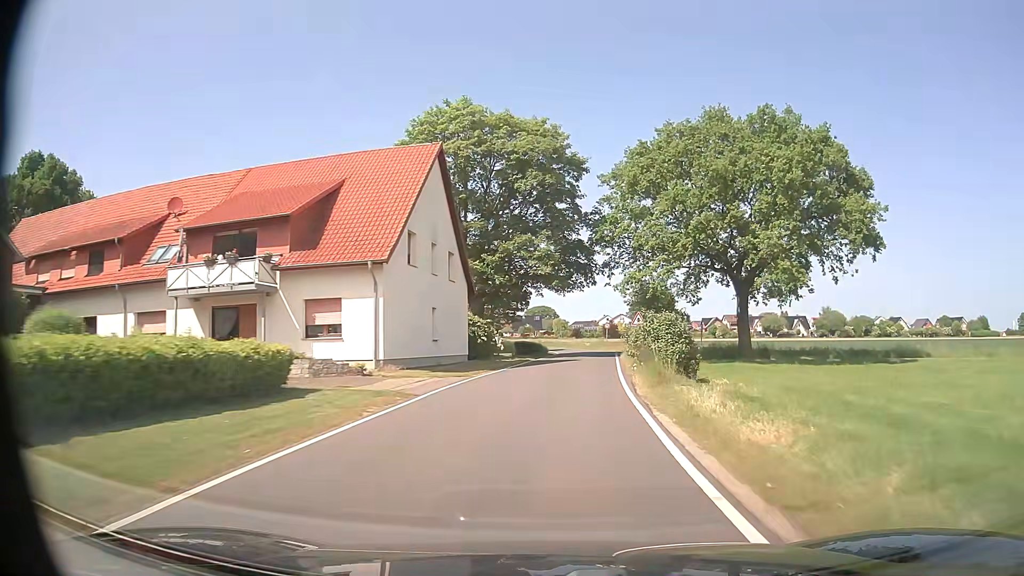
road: unclassified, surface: asphalt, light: Day
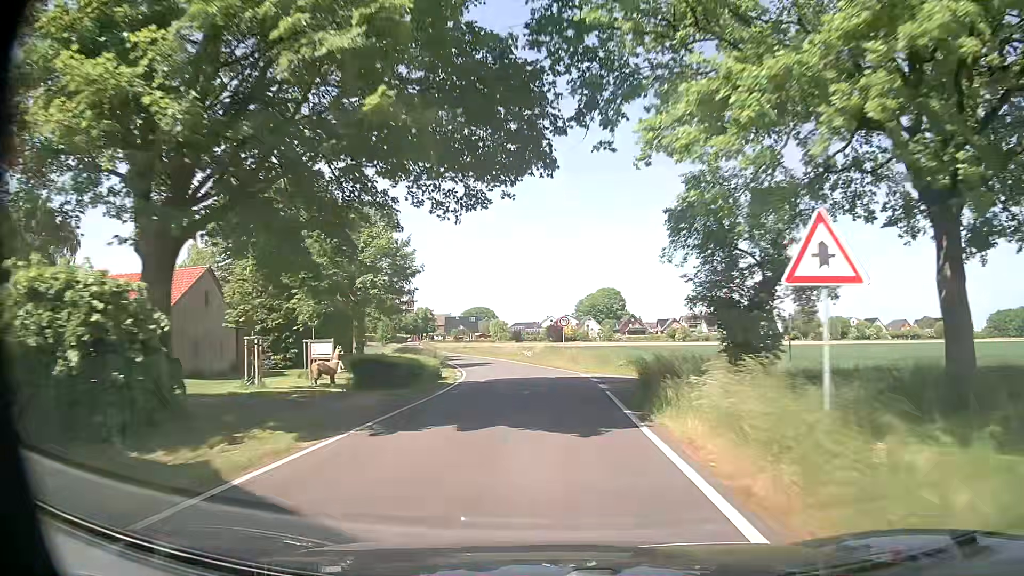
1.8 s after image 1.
(+1.9, +31.6) m; +5°
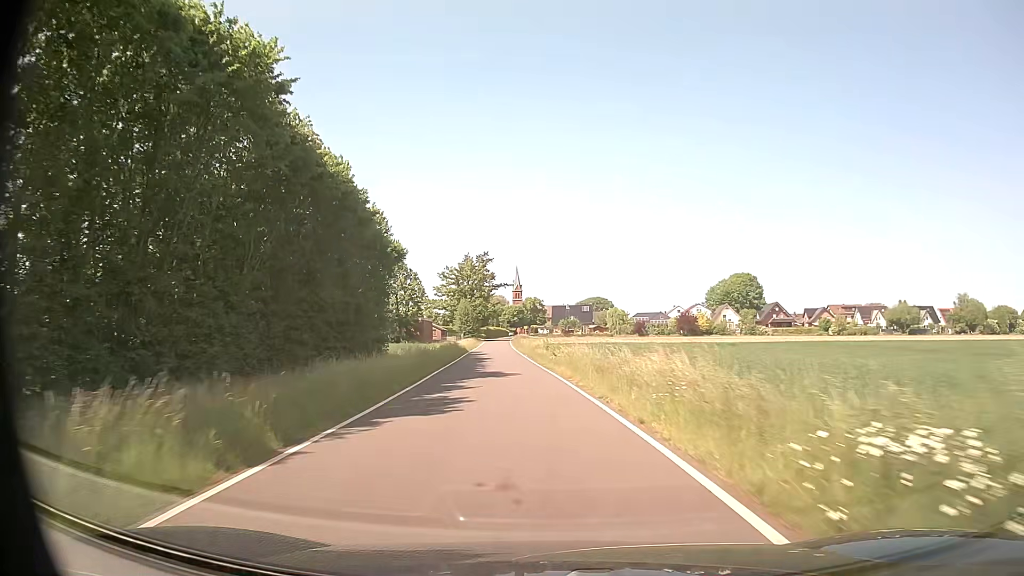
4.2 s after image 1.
(-2.7, +43.4) m; -10°
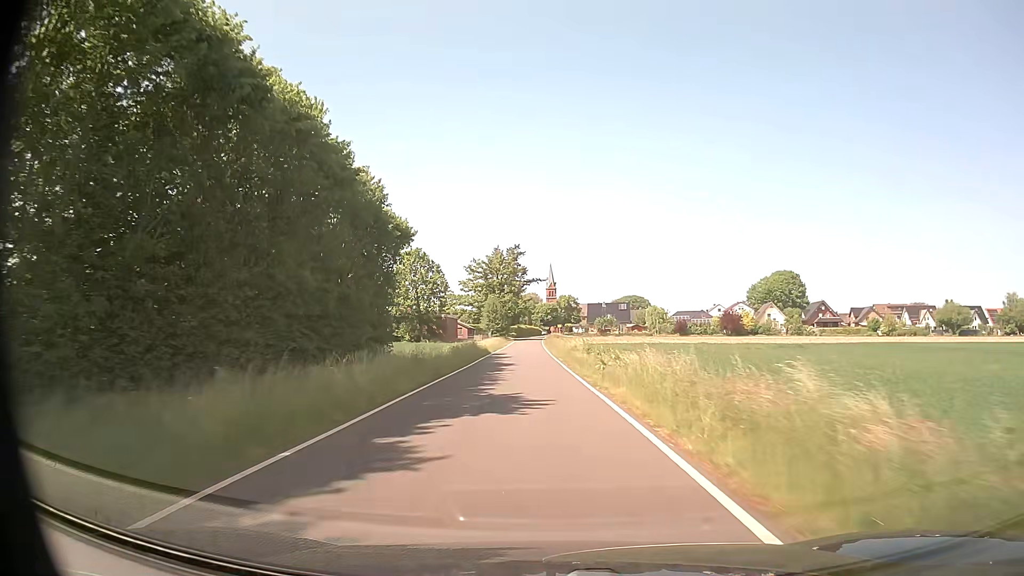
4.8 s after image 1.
(-0.3, +11.2) m; -3°
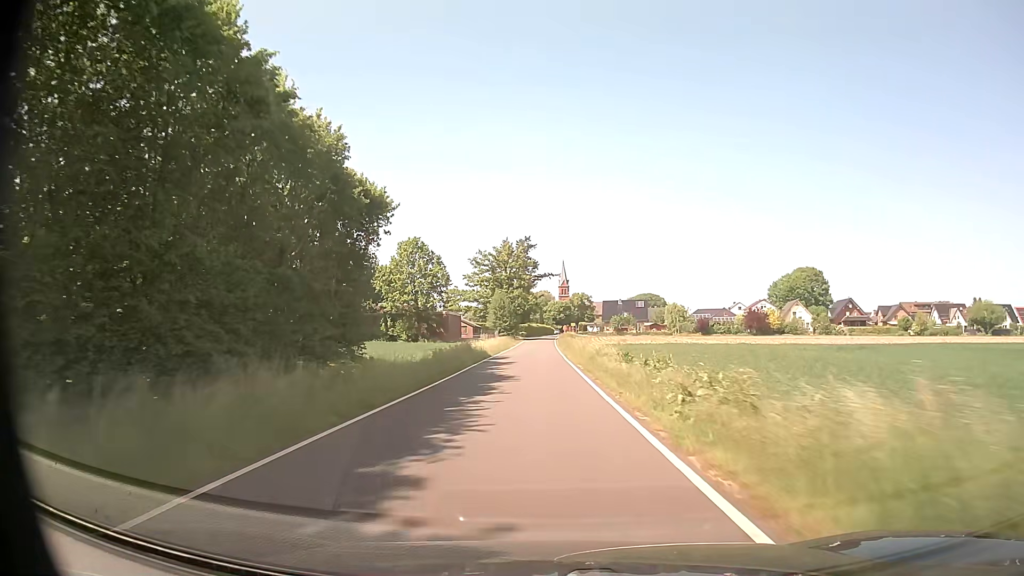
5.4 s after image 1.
(-0.1, +11.3) m; -1°
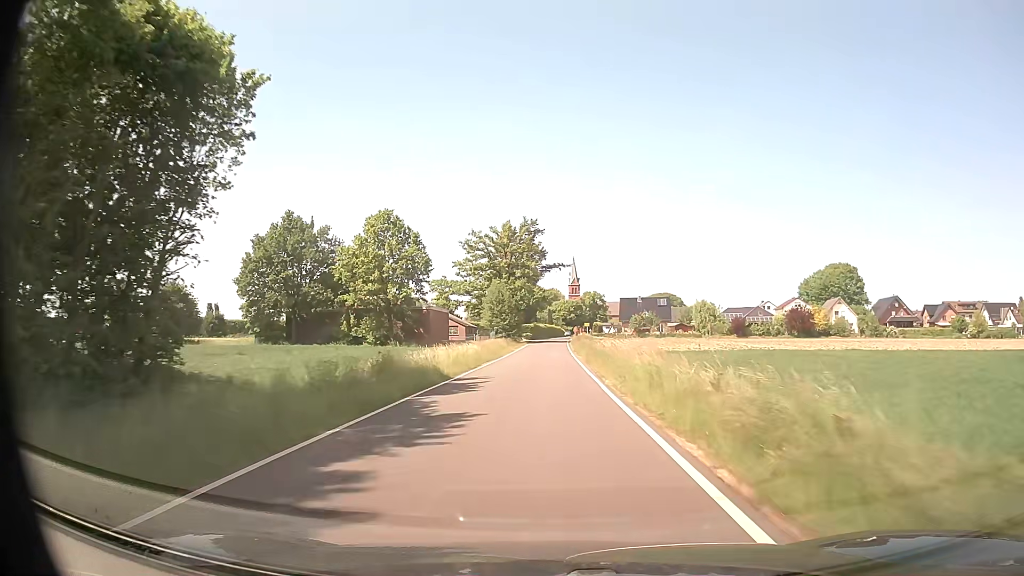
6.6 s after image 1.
(-0.2, +22.8) m; -1°
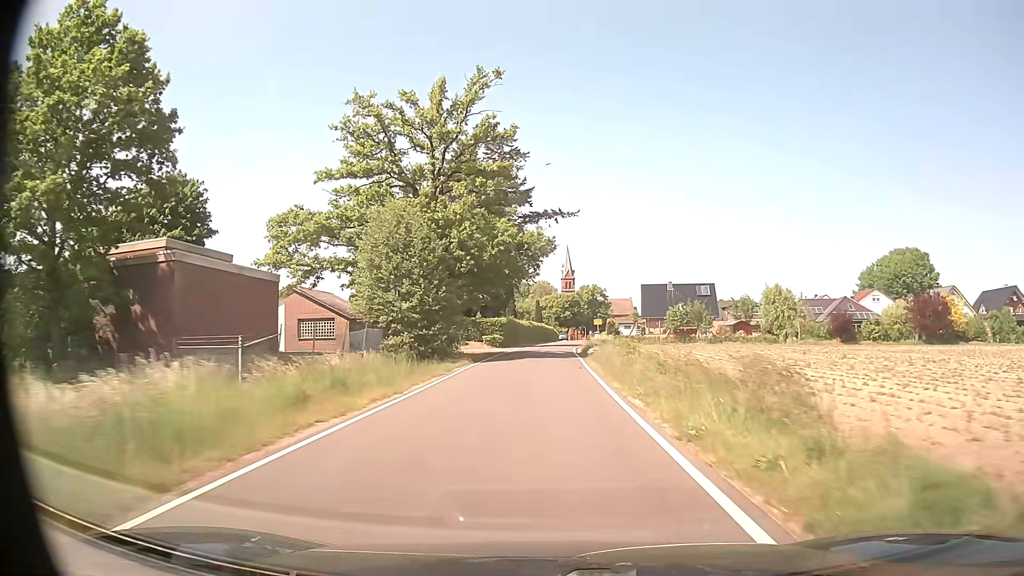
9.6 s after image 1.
(+0.2, +53.0) m; +1°
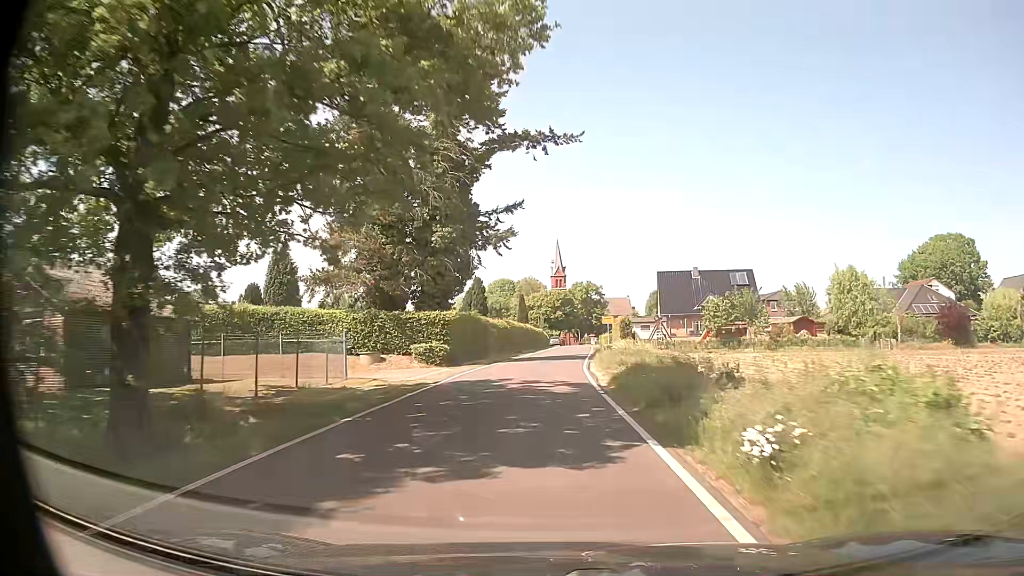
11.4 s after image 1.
(+0.3, +27.2) m; +1°
(0, +10) (0, +20) (0, +30) (+1, +40) (+2, +50) (+2, +60) (+3, +70) (+4, +80) (+4, +90) (+5, +100) m
